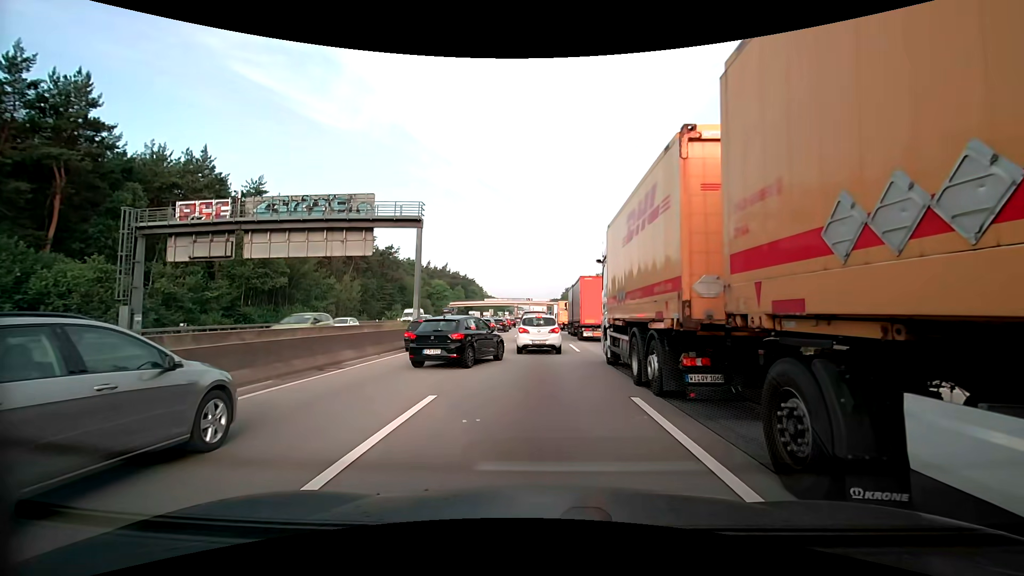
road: motorway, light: Day
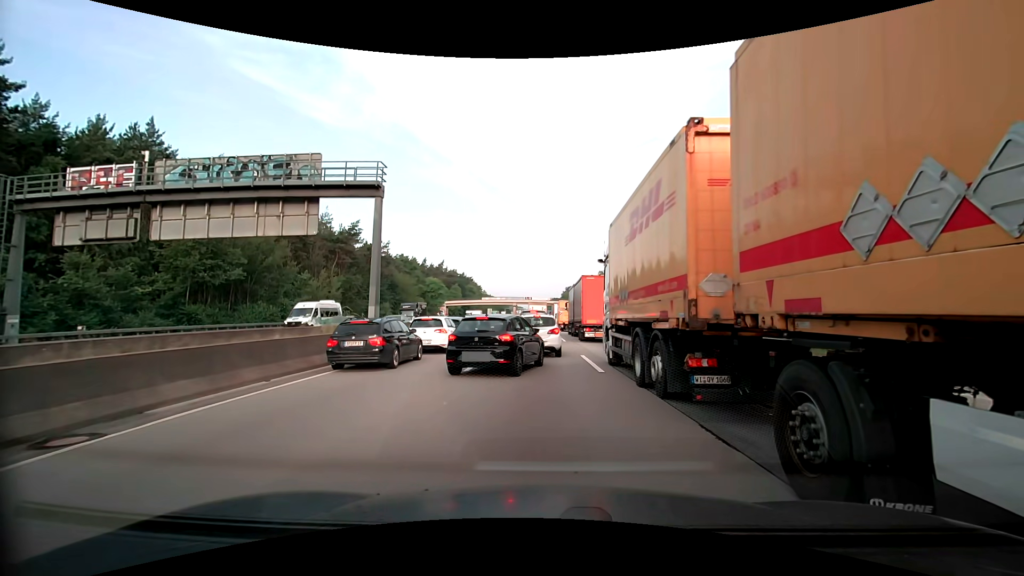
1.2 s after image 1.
(0.0, +7.9) m; 0°
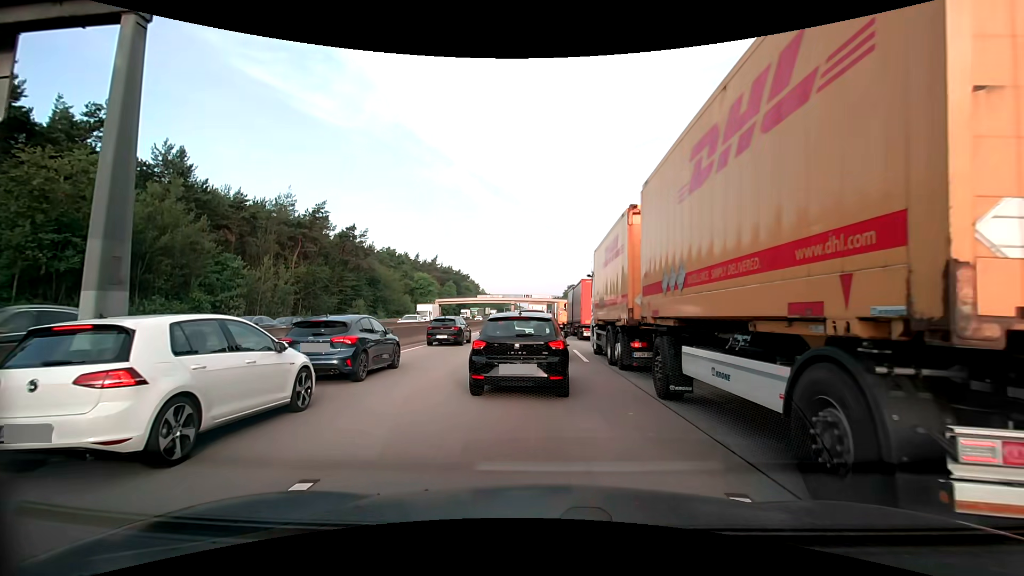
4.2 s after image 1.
(0.0, +14.3) m; -1°
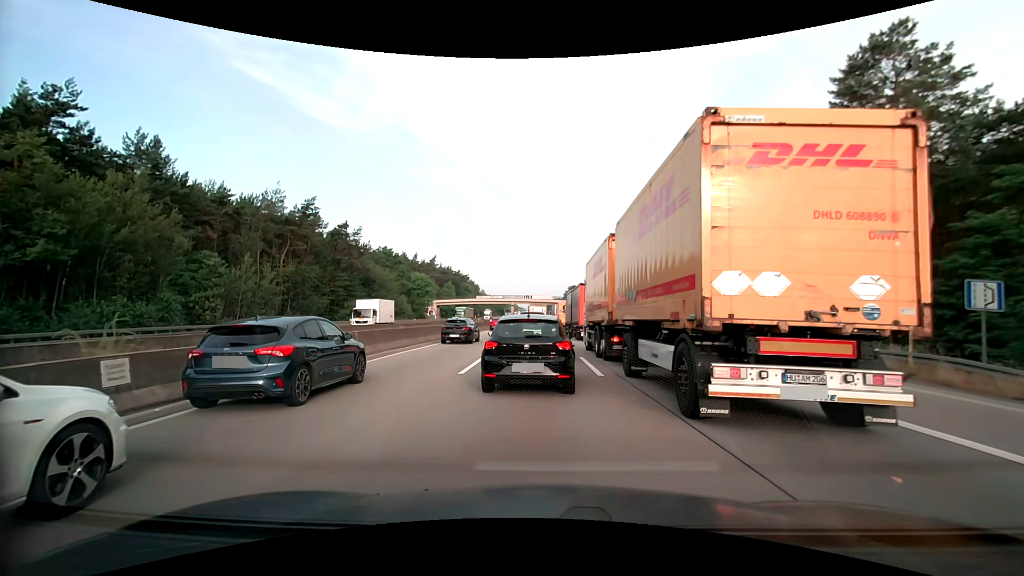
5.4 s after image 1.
(0.0, +3.6) m; 0°
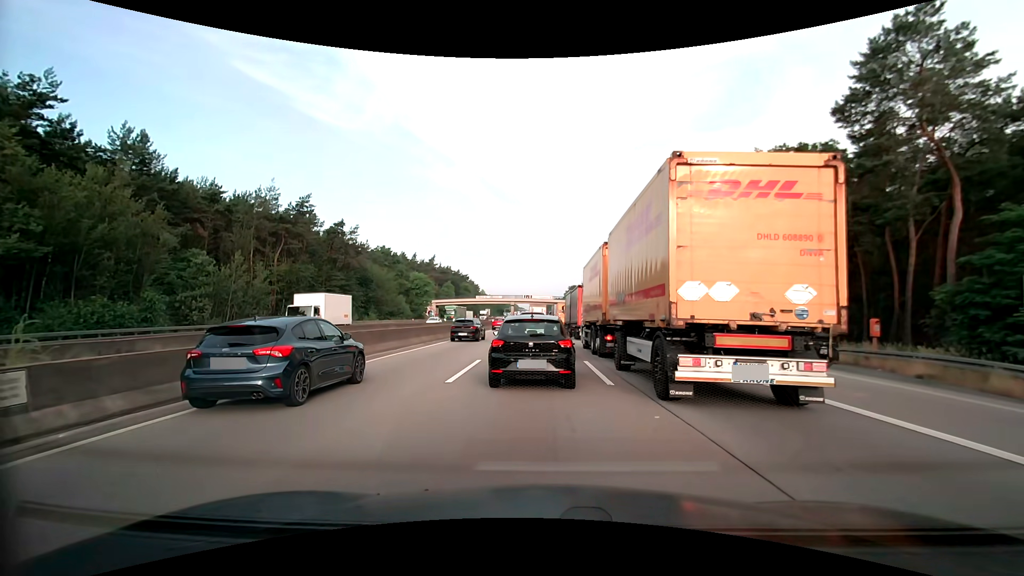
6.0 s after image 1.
(0.0, +1.7) m; 0°
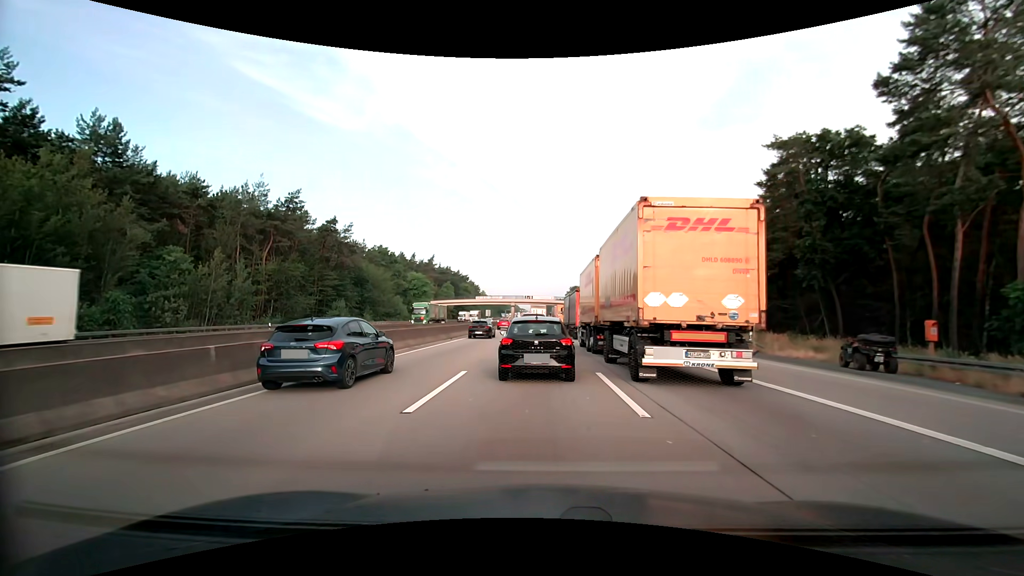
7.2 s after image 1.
(0.0, +3.4) m; +1°
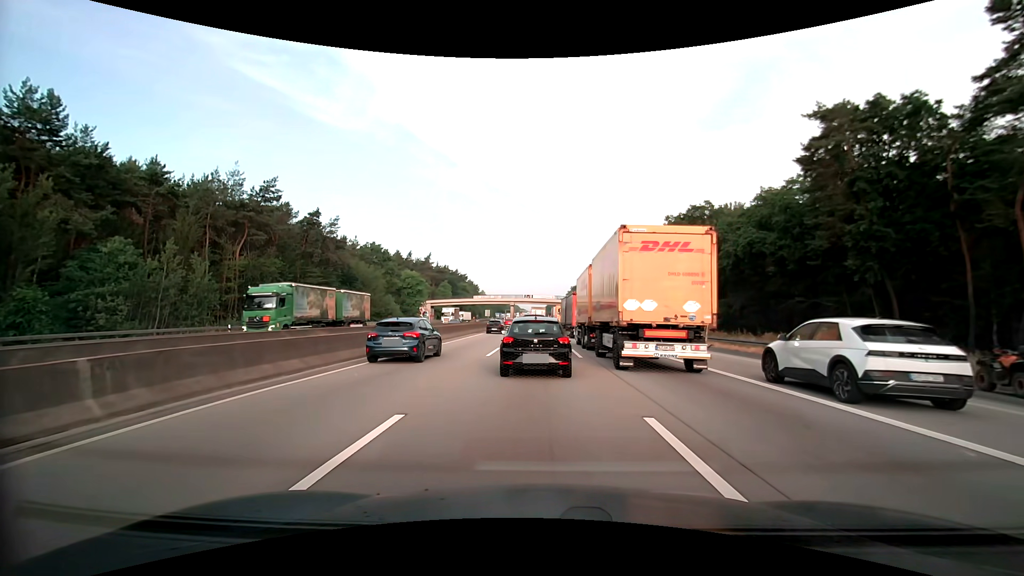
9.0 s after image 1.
(0.0, +6.3) m; +1°
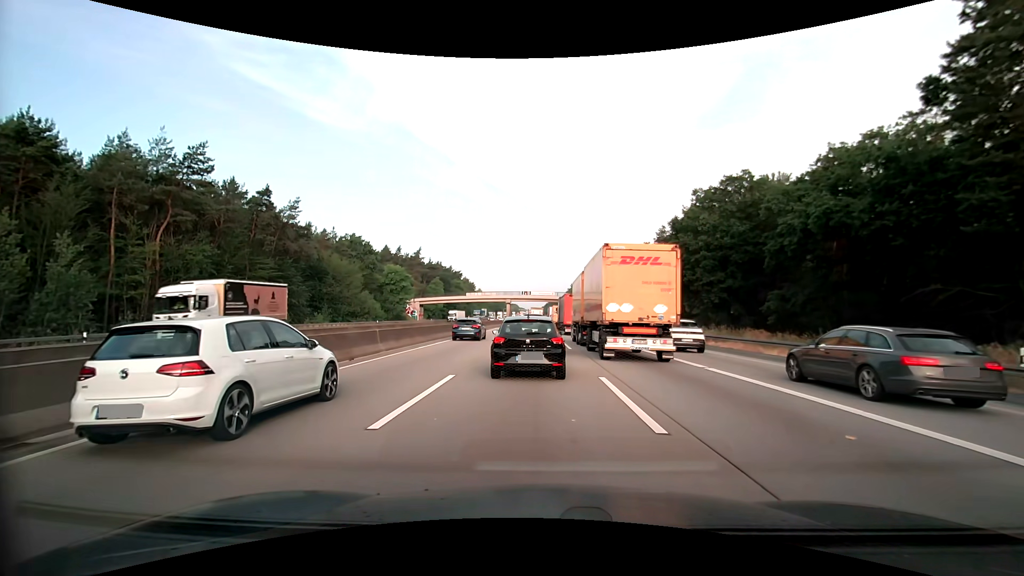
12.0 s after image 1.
(-0.3, +13.0) m; -2°
(0, +10) (0, +20) (0, +30) (0, +40) (0, +50) (0, +60) (0, +70) (0, +80) (0, +90) (0, +100) m
